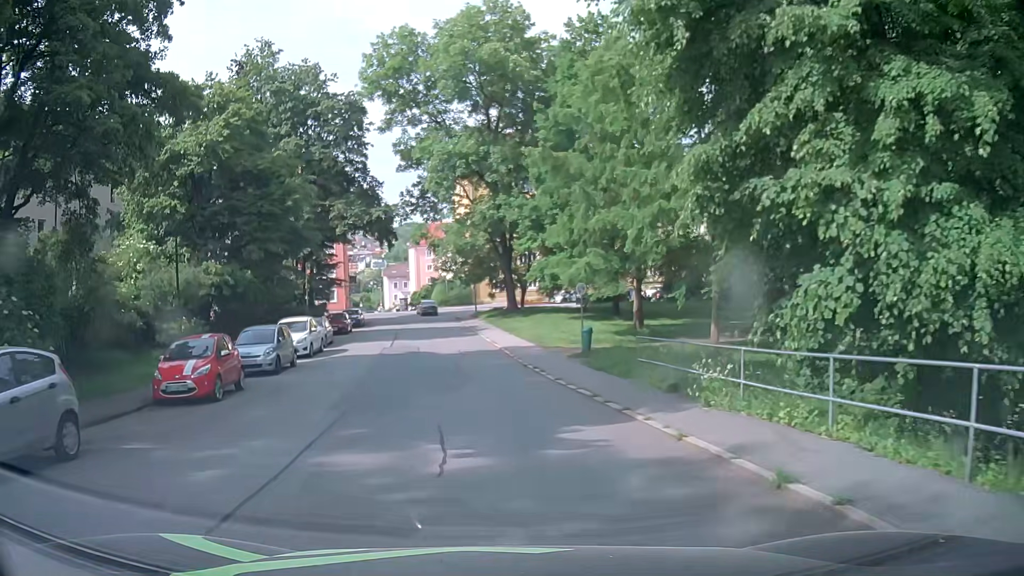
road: residential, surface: asphalt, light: Day
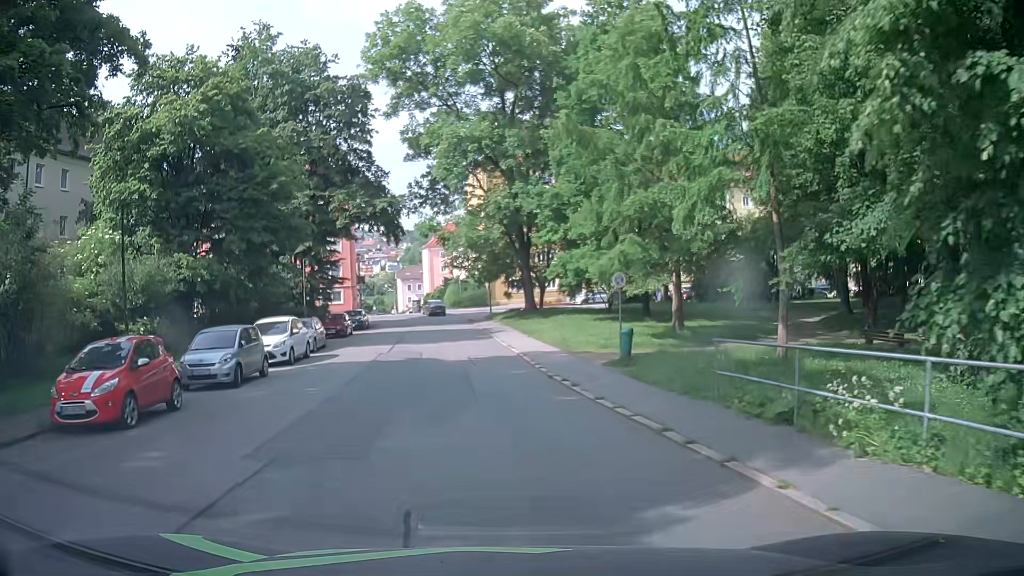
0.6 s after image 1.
(-0.1, +4.6) m; -1°
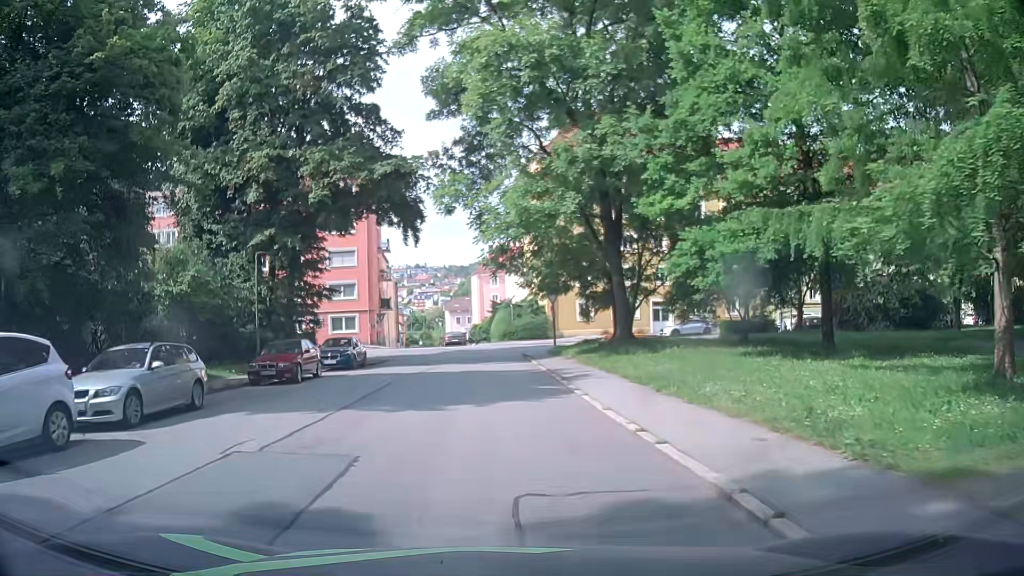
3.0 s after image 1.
(-0.9, +17.7) m; -5°
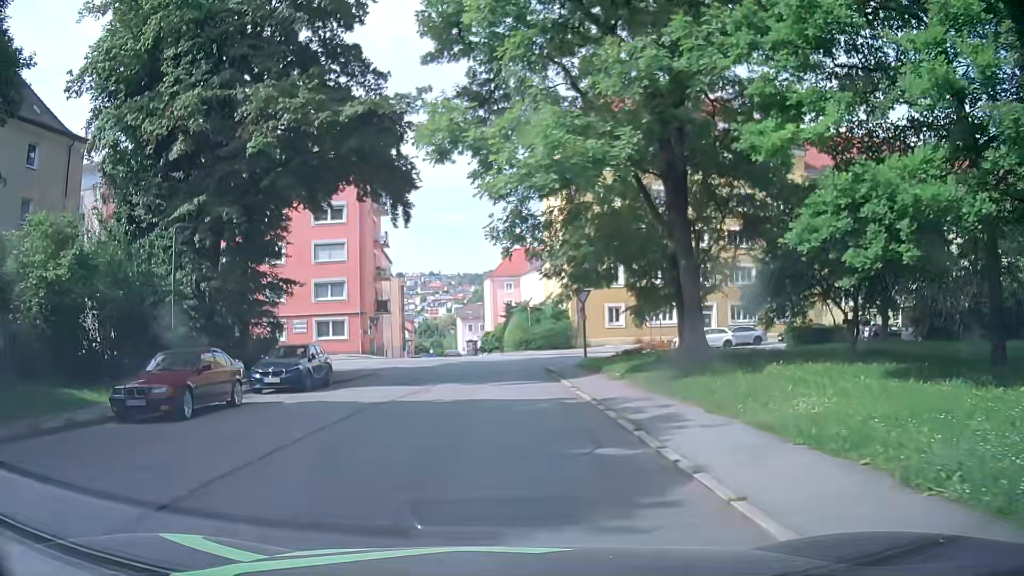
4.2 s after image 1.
(-0.1, +8.8) m; -1°
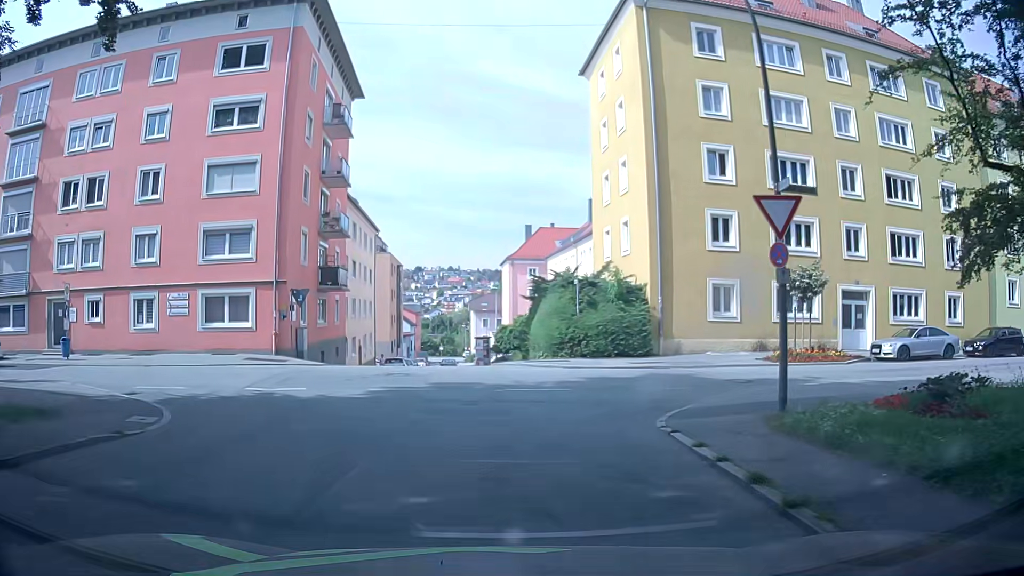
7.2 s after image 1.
(-0.6, +21.3) m; -2°
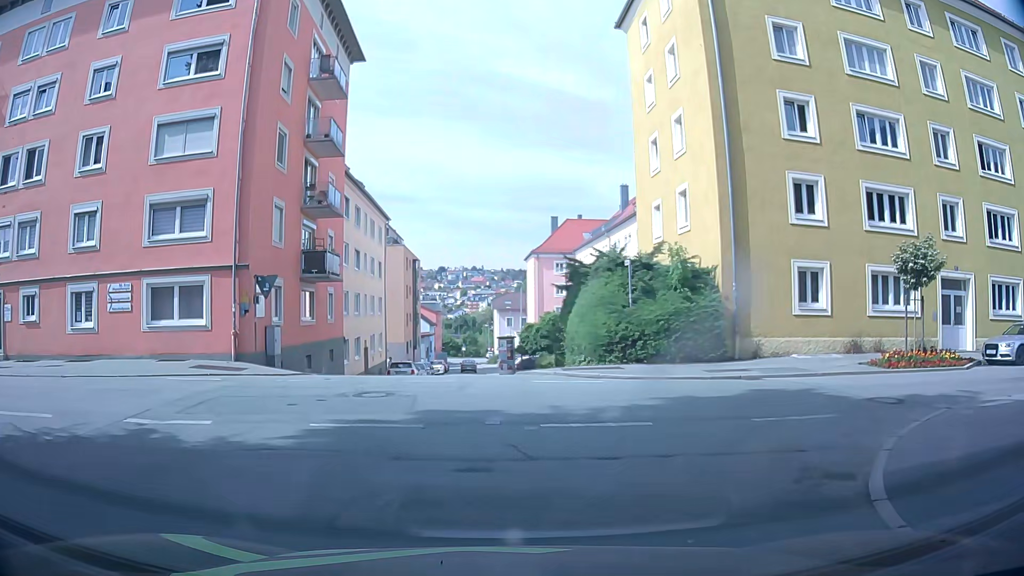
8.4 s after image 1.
(-0.1, +6.2) m; -3°
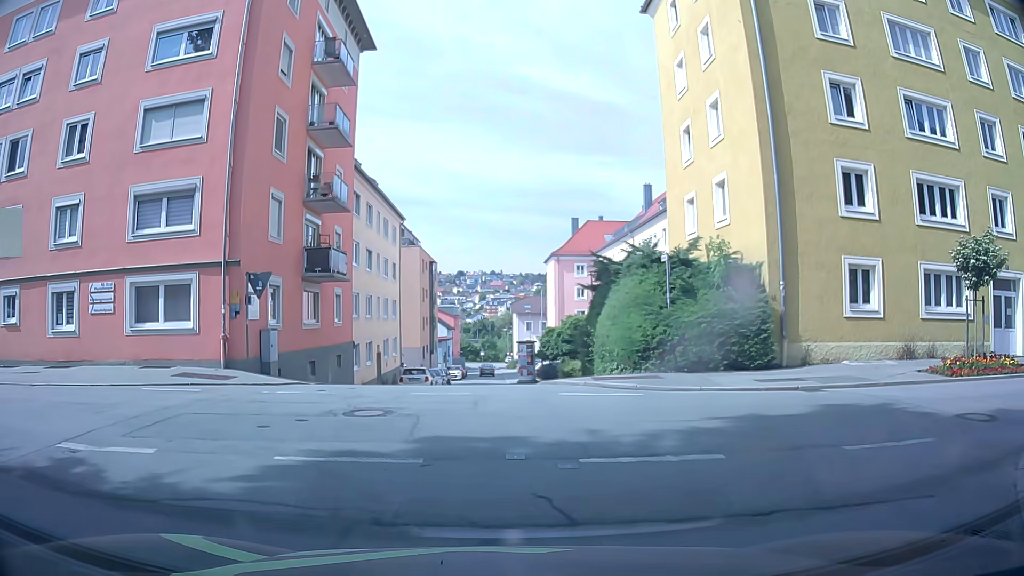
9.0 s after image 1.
(0.0, +2.2) m; -1°
